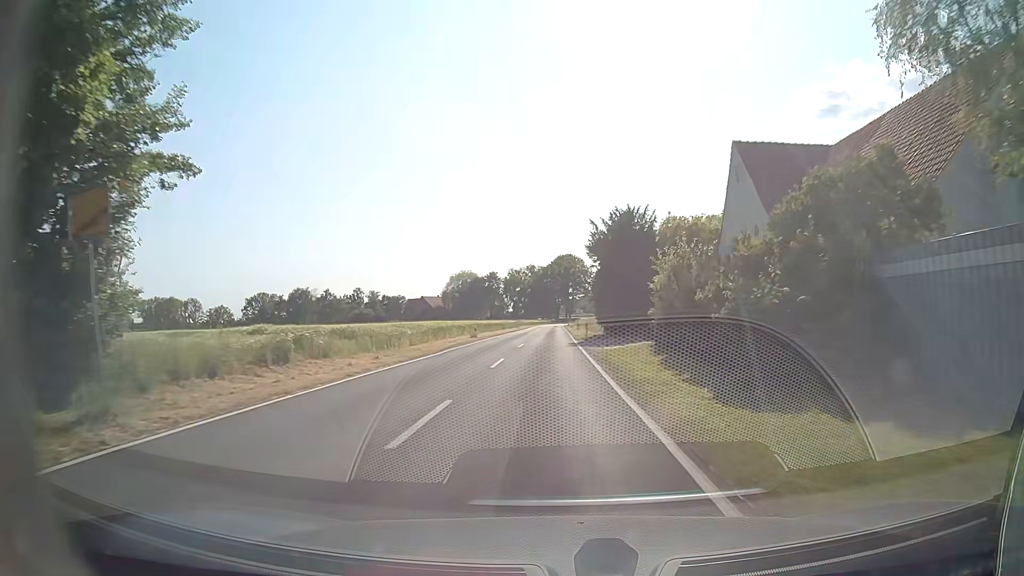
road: tertiary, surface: asphalt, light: Day
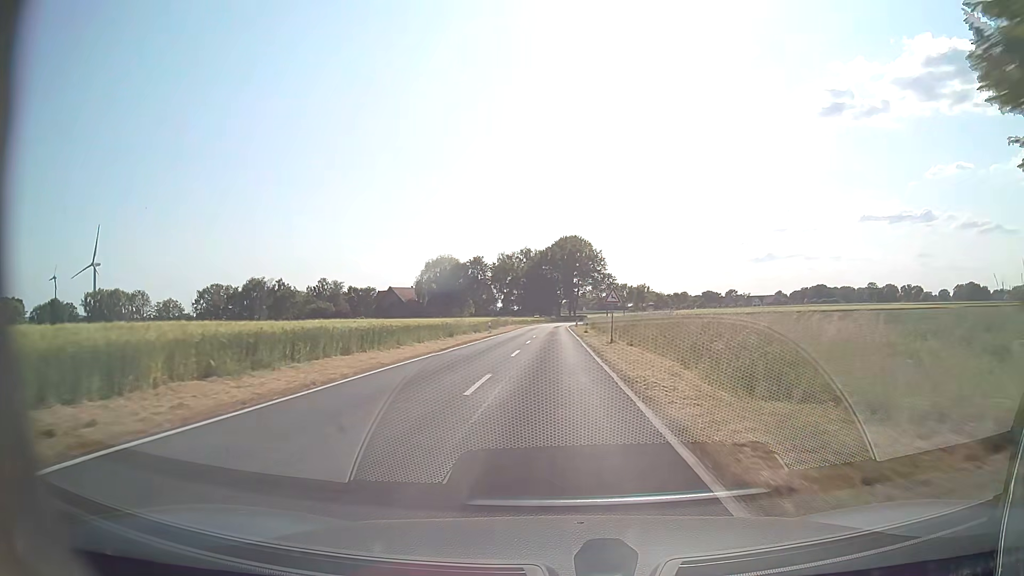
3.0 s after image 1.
(+0.1, +45.5) m; 0°
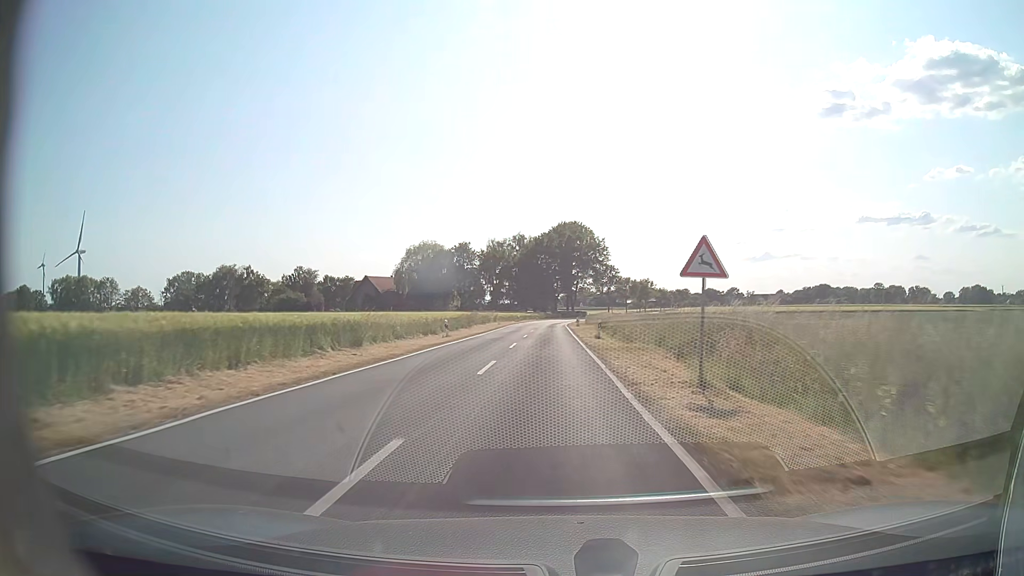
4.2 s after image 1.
(+0.1, +20.5) m; +1°
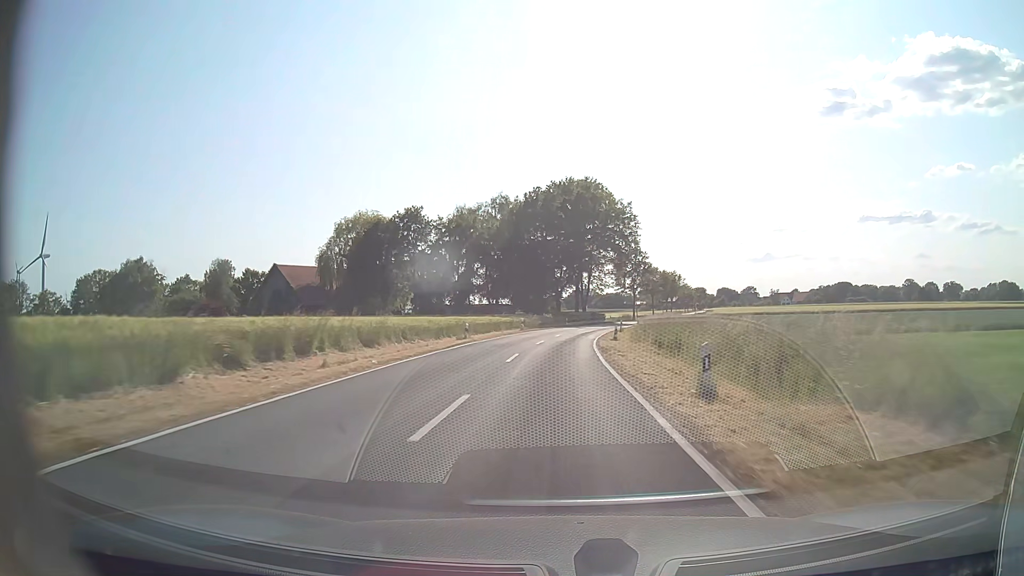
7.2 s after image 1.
(-0.5, +55.2) m; 0°
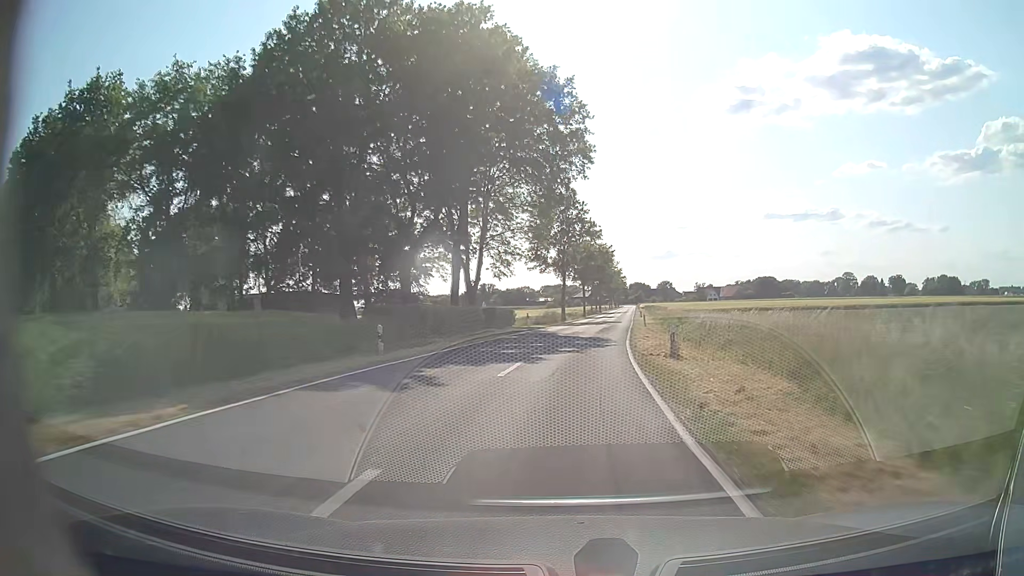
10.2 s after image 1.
(+3.1, +56.8) m; +8°
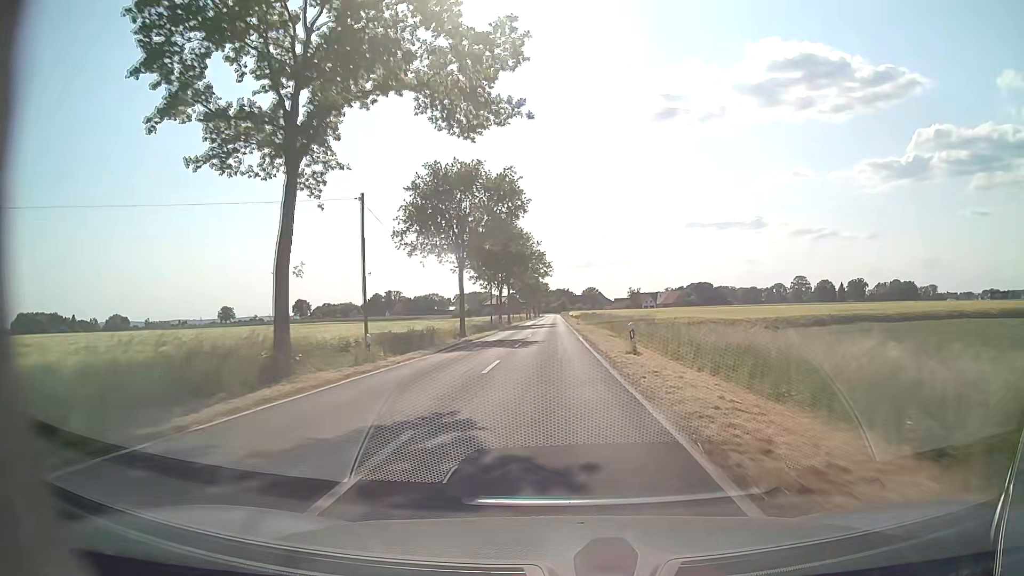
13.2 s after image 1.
(+5.3, +57.9) m; +7°
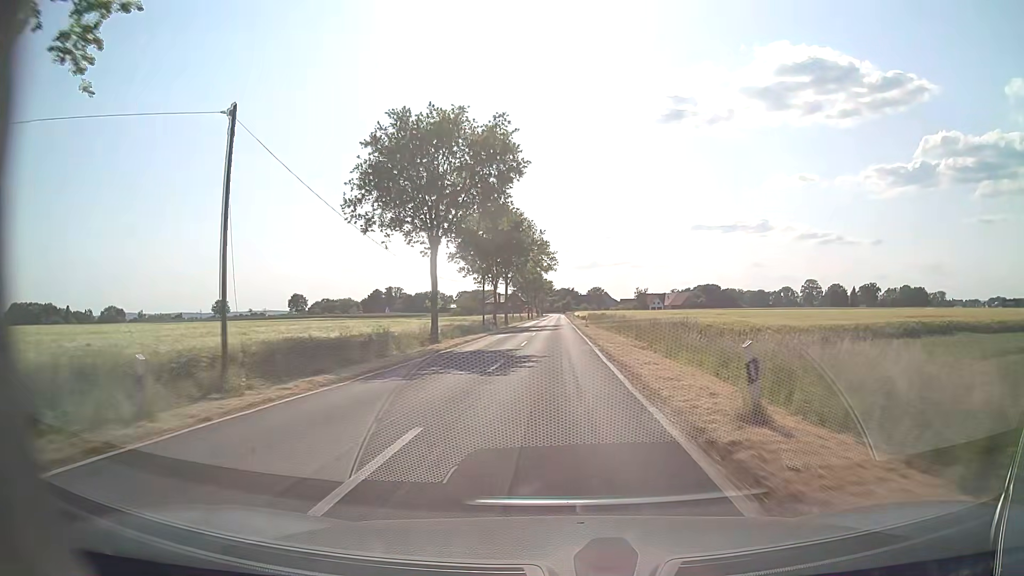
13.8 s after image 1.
(-0.1, +11.8) m; 0°
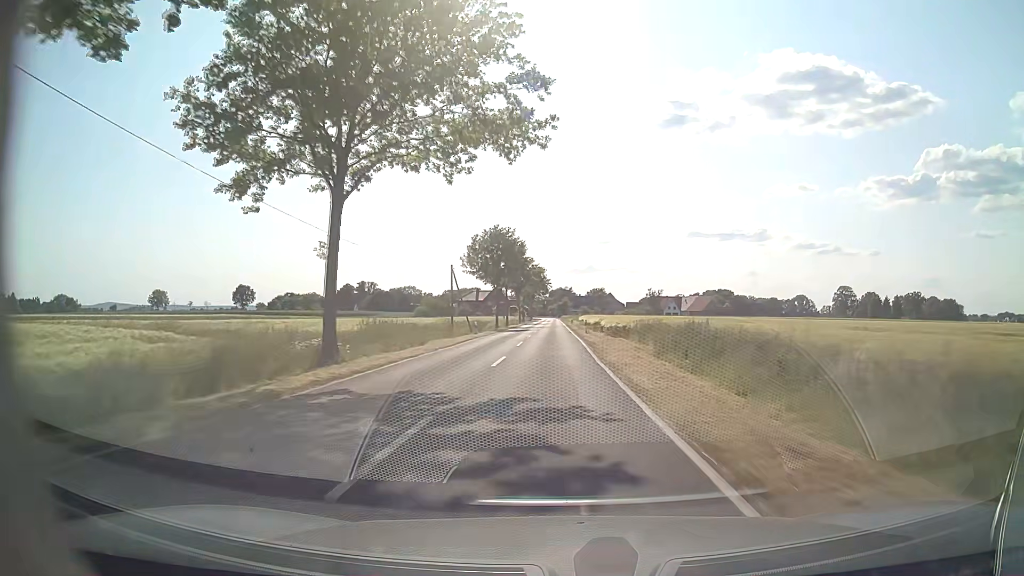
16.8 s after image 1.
(-0.1, +60.7) m; 0°
(0, +10) (0, +20) (0, +30) (0, +40) (0, +50) (0, +60) (0, +70) (0, +80) (0, +90) (0, +100) m
